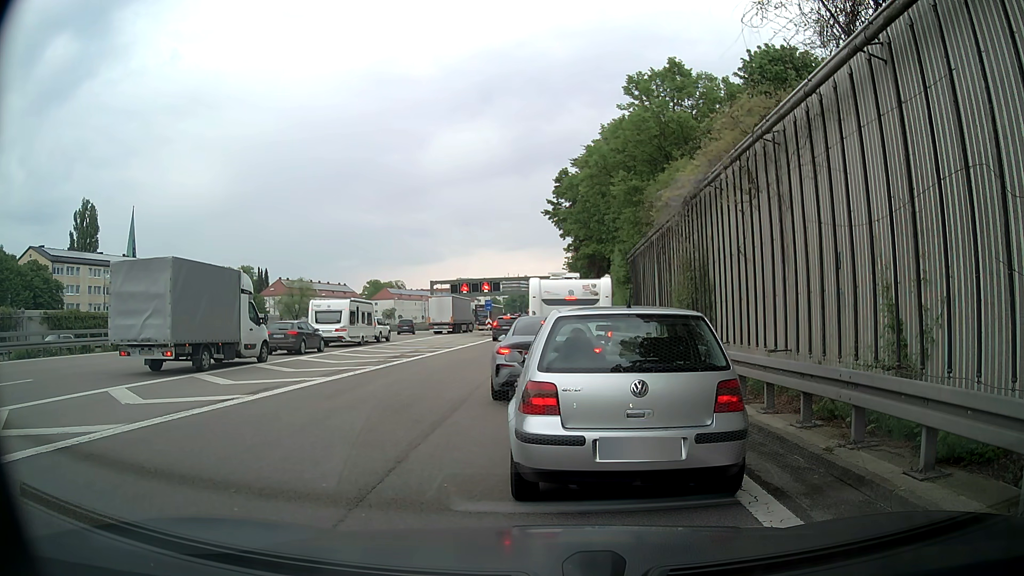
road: motorway_link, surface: asphalt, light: Day
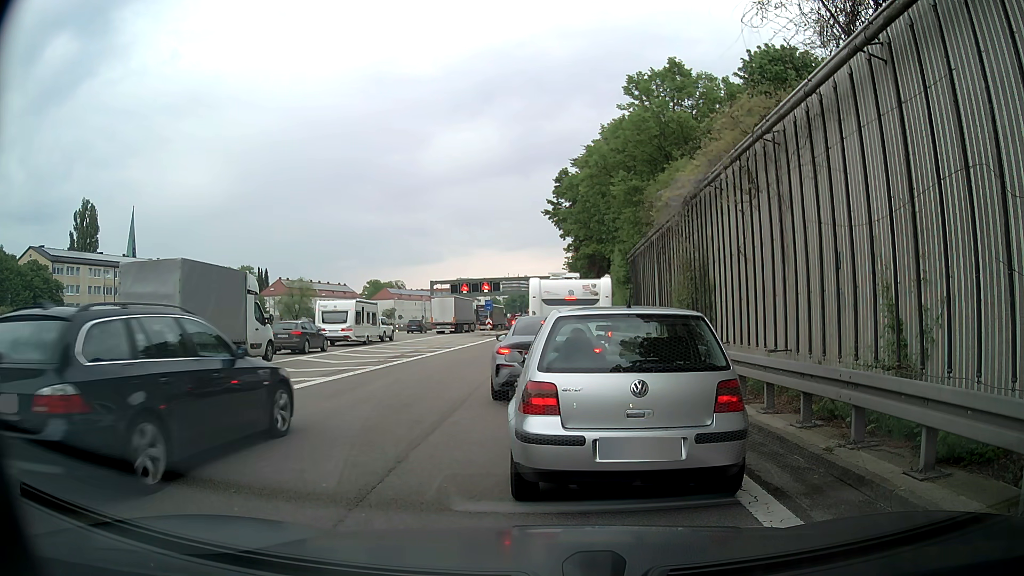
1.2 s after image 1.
(0.0, 0.0) m; 0°
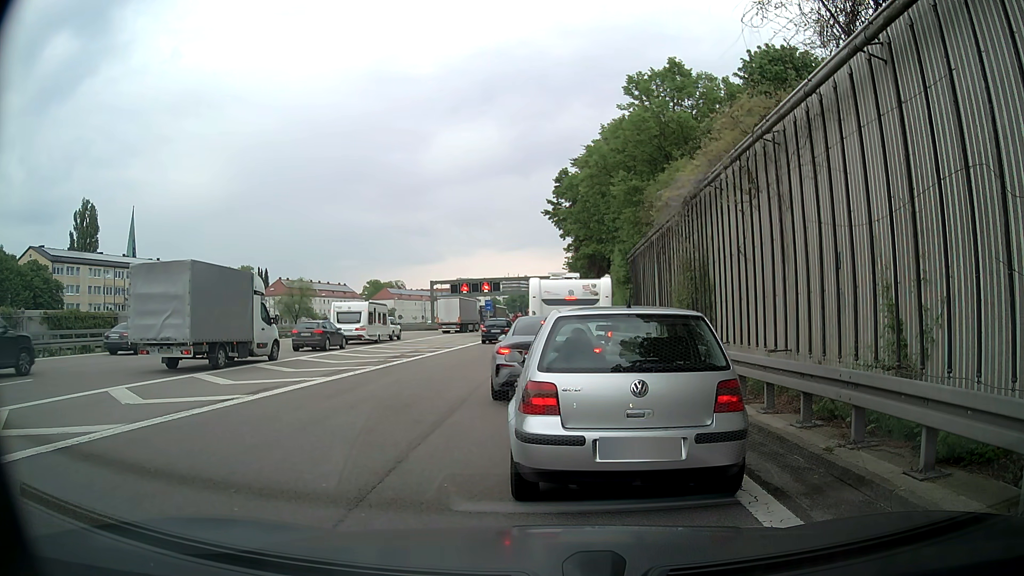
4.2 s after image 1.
(0.0, 0.0) m; 0°
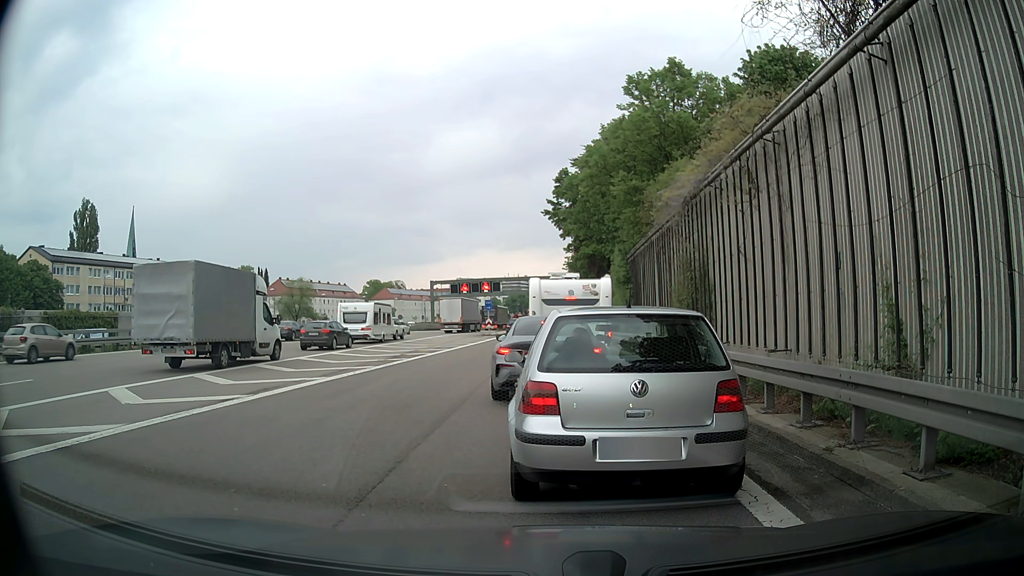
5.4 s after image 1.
(0.0, 0.0) m; 0°
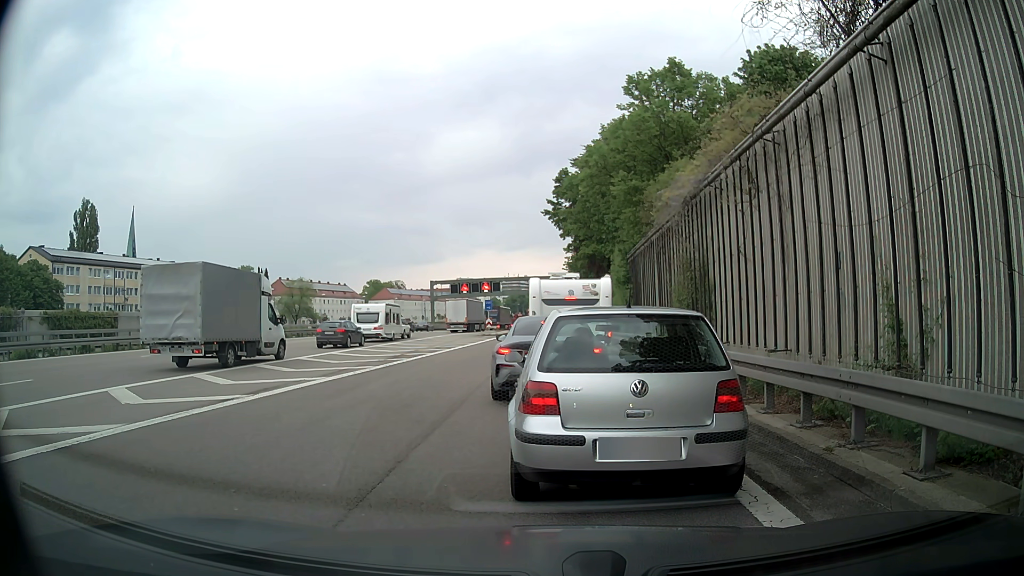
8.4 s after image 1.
(0.0, 0.0) m; 0°
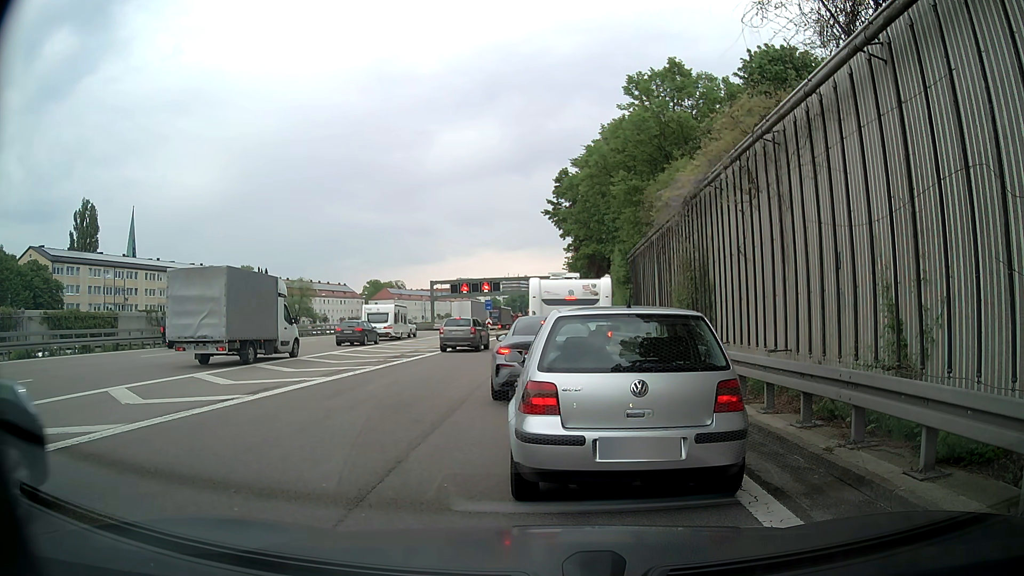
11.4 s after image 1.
(0.0, 0.0) m; 0°
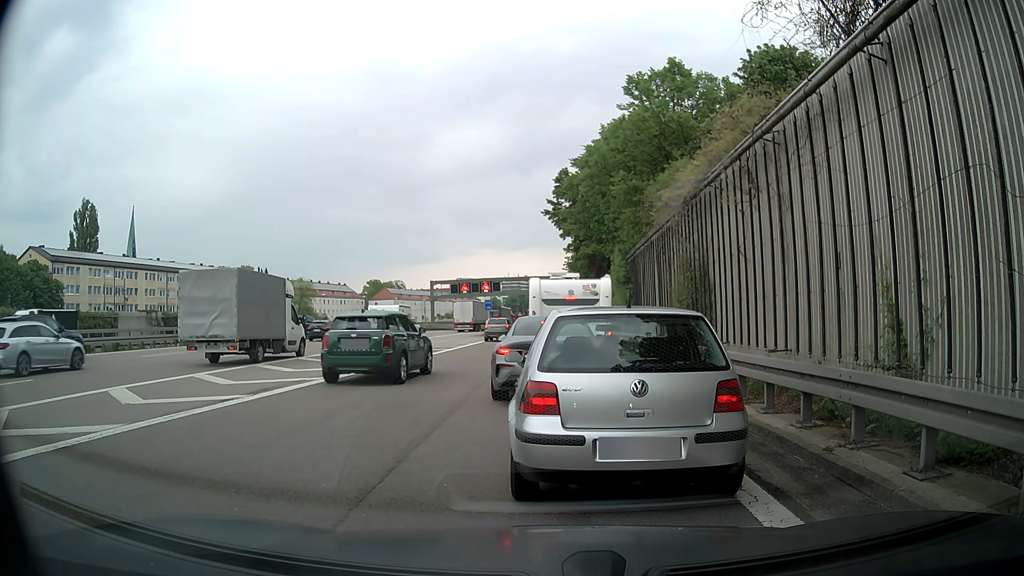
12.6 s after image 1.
(0.0, 0.0) m; 0°
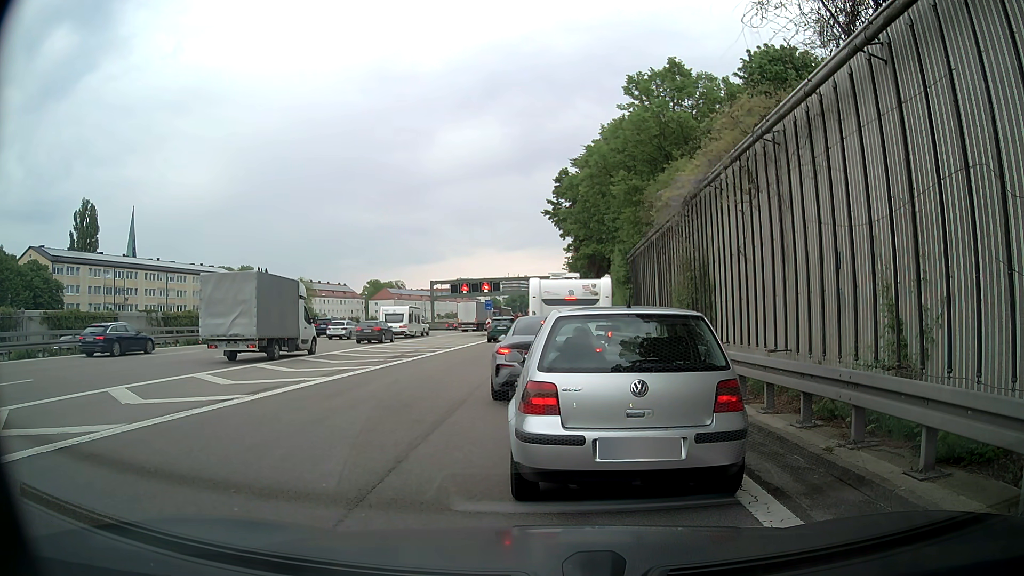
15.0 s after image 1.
(0.0, 0.0) m; 0°
